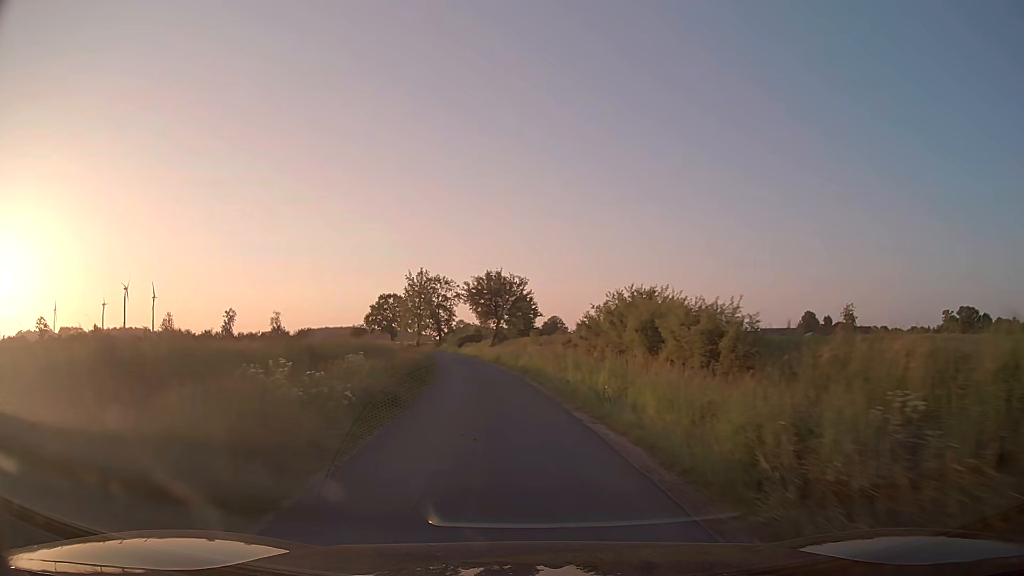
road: unclassified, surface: asphalt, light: Day
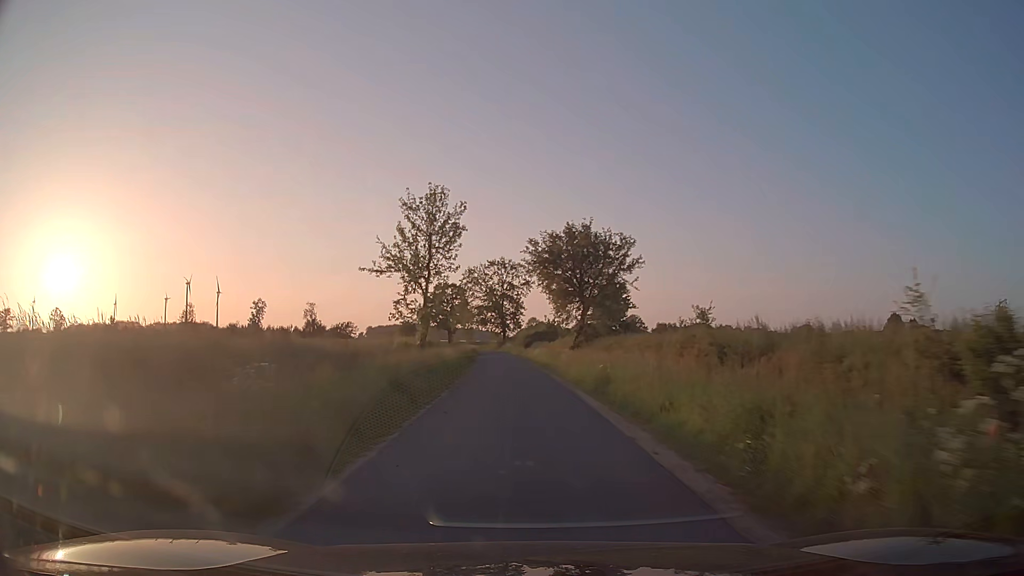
(-2.1, +29.2) m; -7°
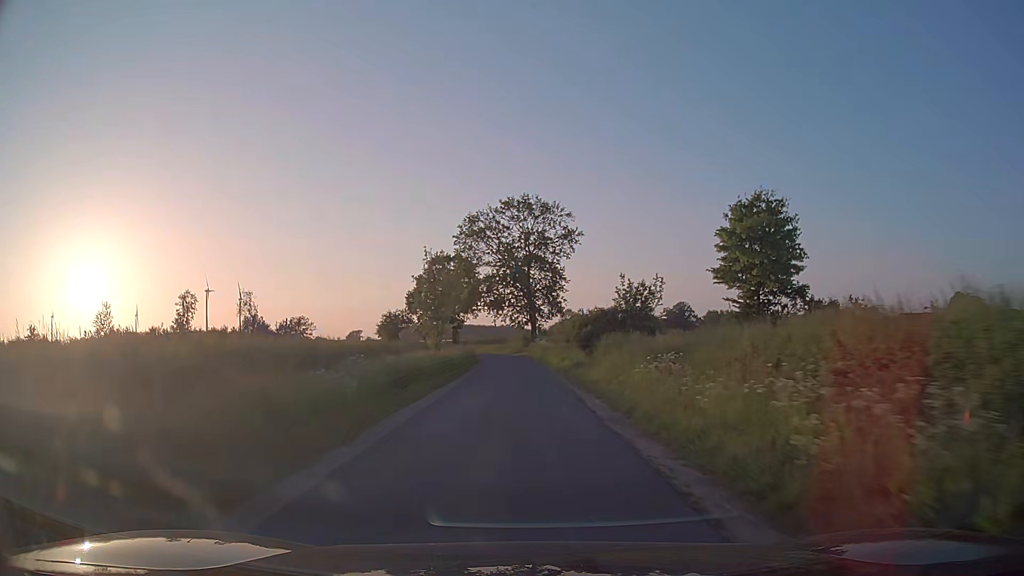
(-1.1, +51.6) m; -2°
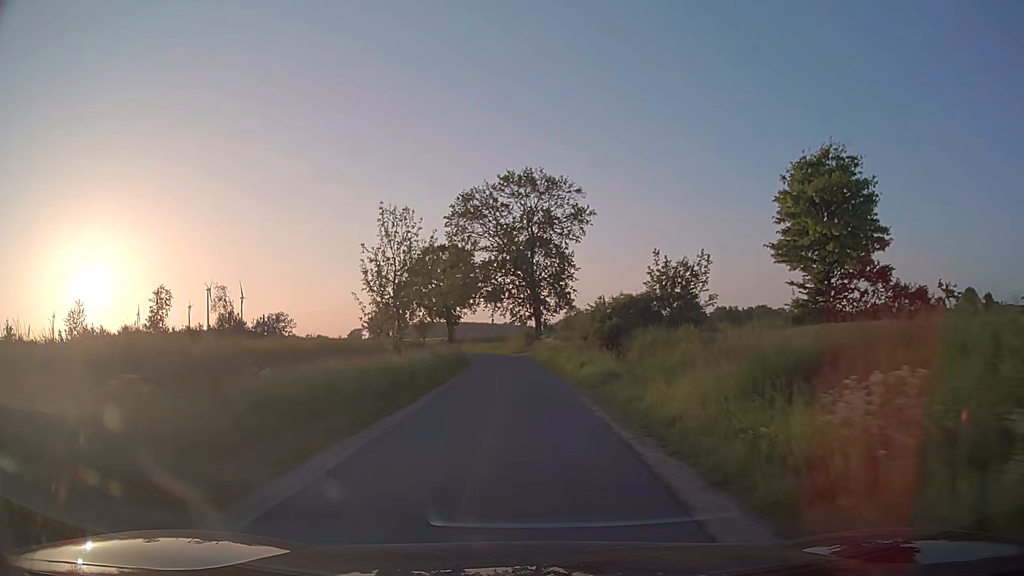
(0.0, +10.4) m; 0°
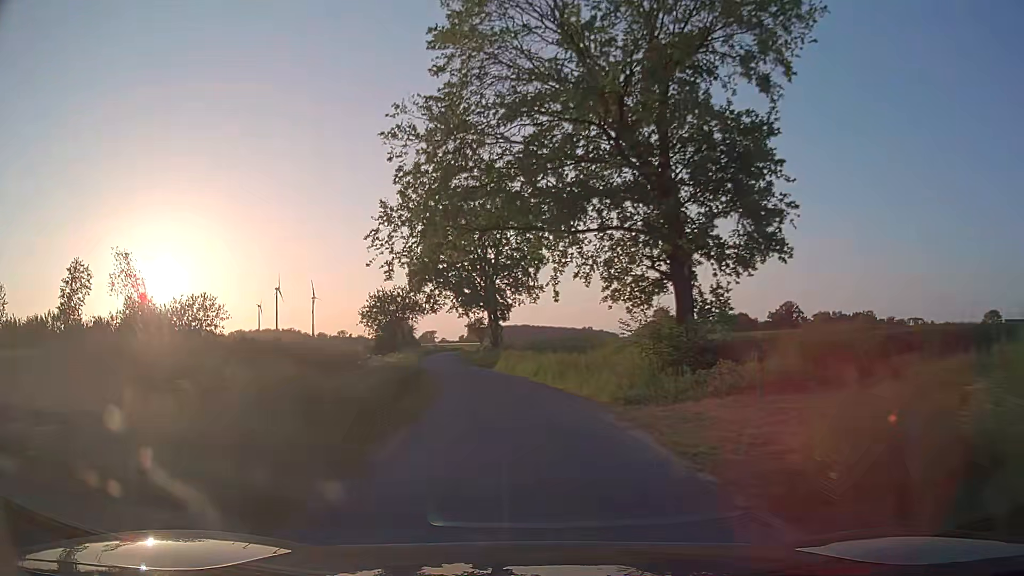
(-1.4, +40.2) m; -7°
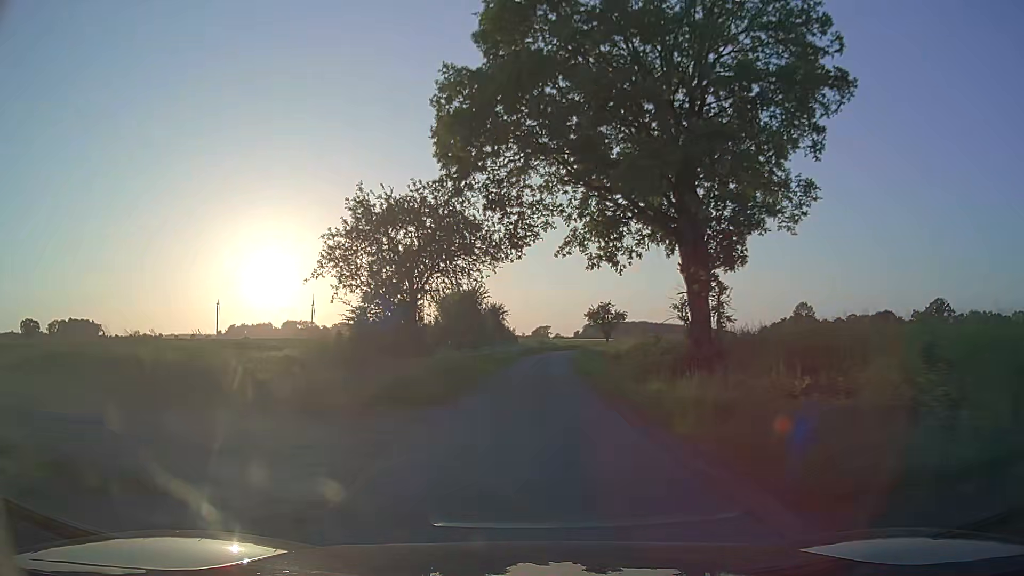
(-4.4, +40.5) m; -10°
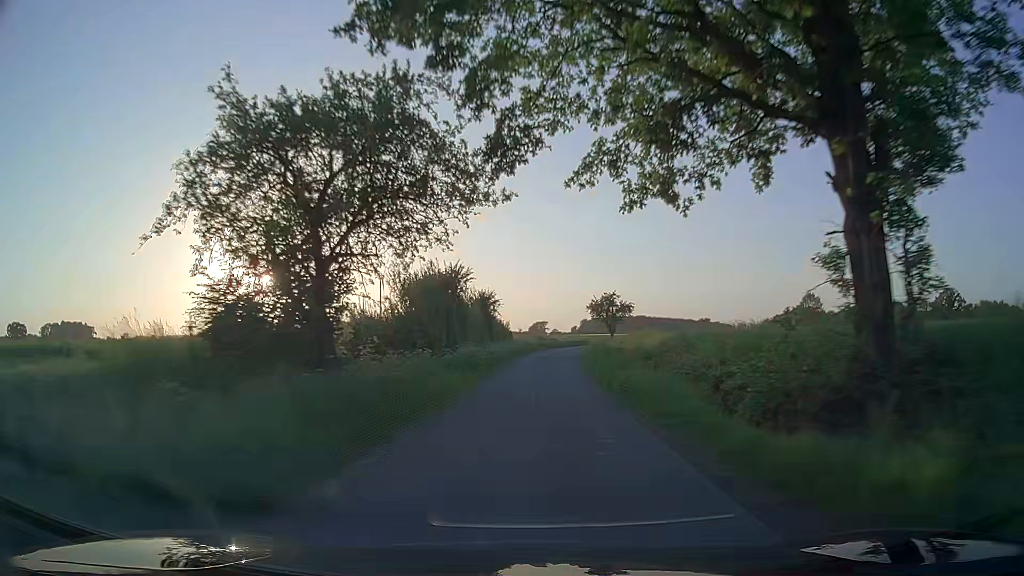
(+0.1, +10.5) m; 0°
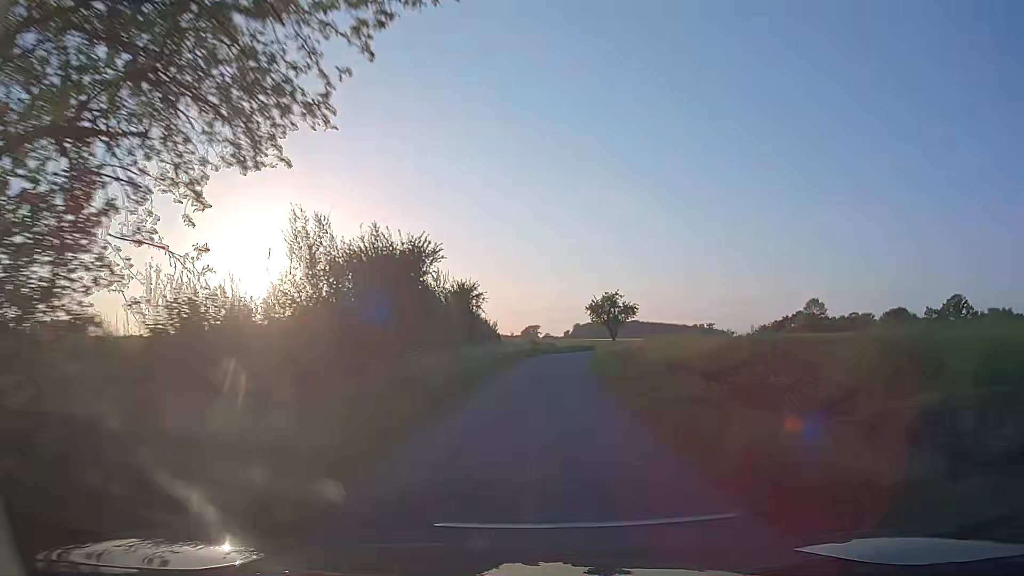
(0.0, +10.6) m; +1°
